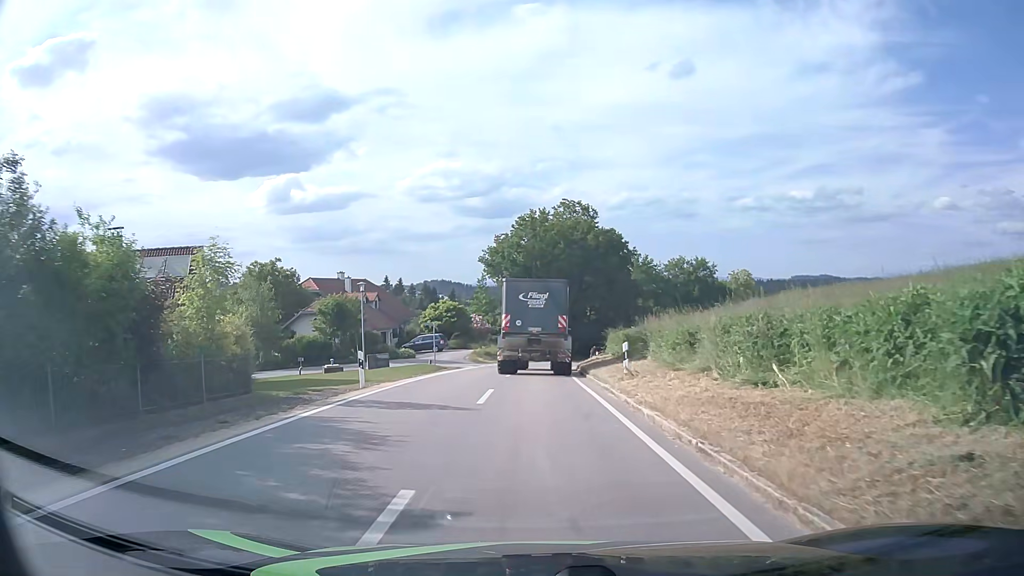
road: tertiary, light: Day
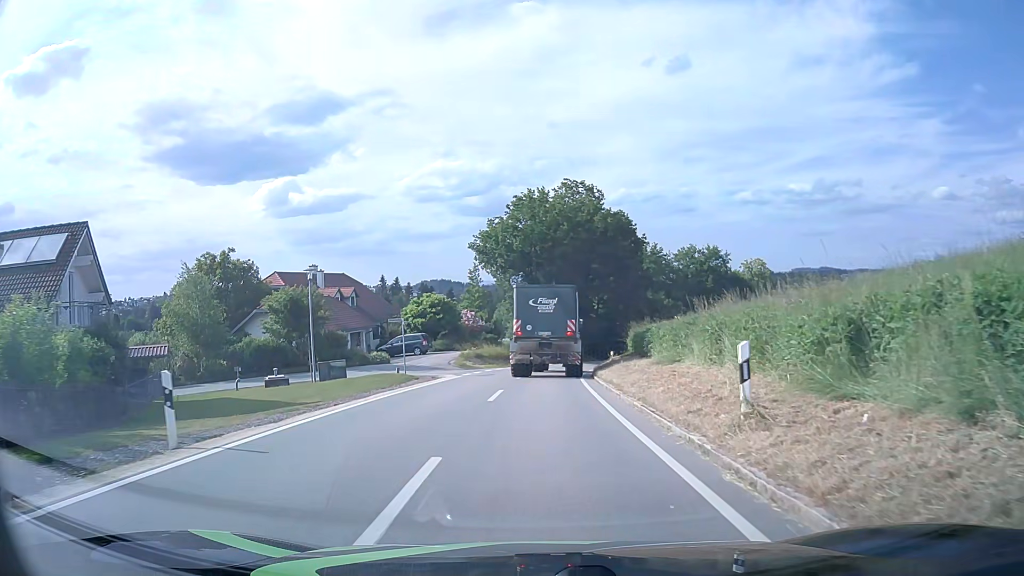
(-0.1, +10.1) m; 0°
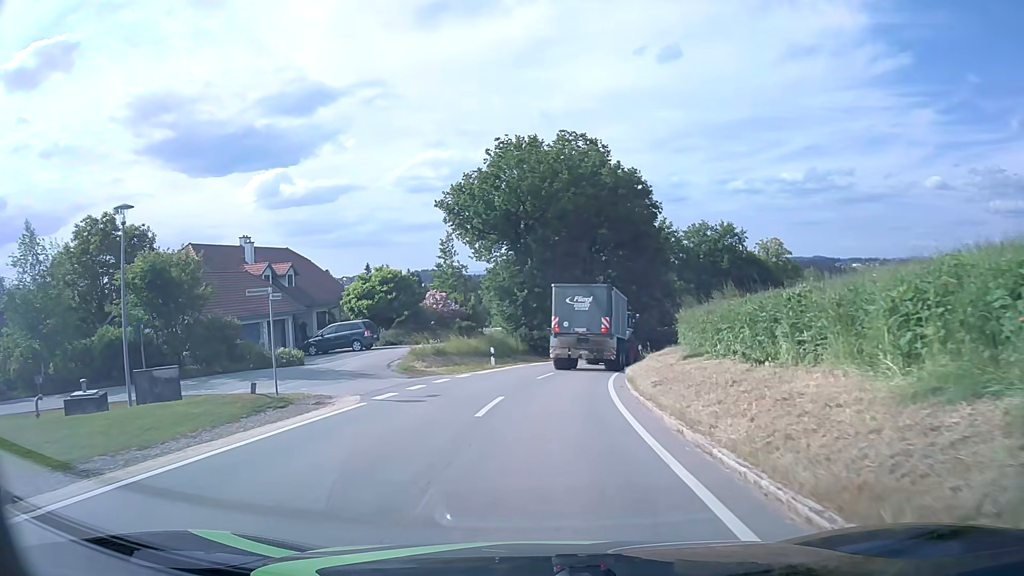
(0.0, +15.6) m; +1°
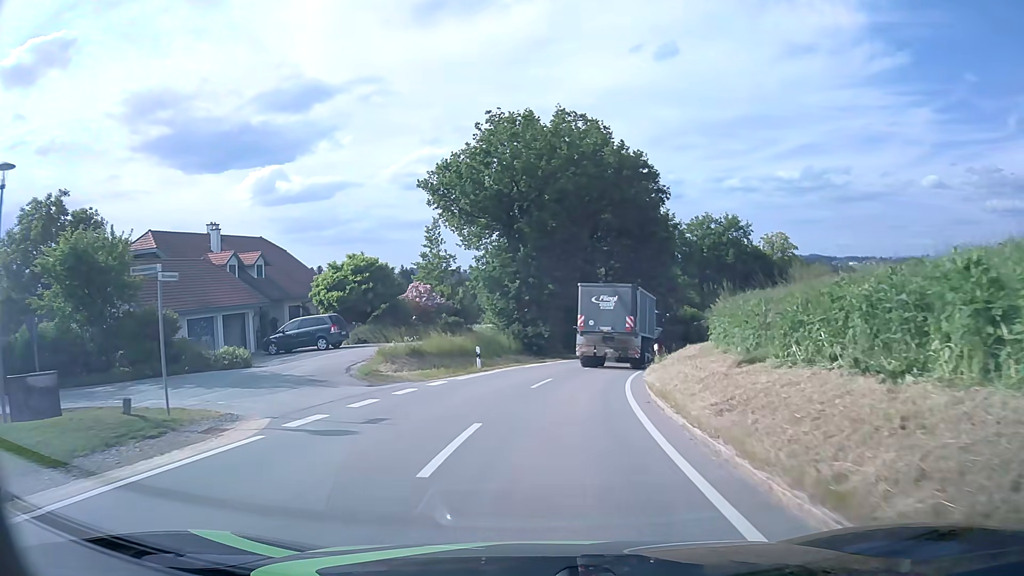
(0.0, +5.3) m; 0°
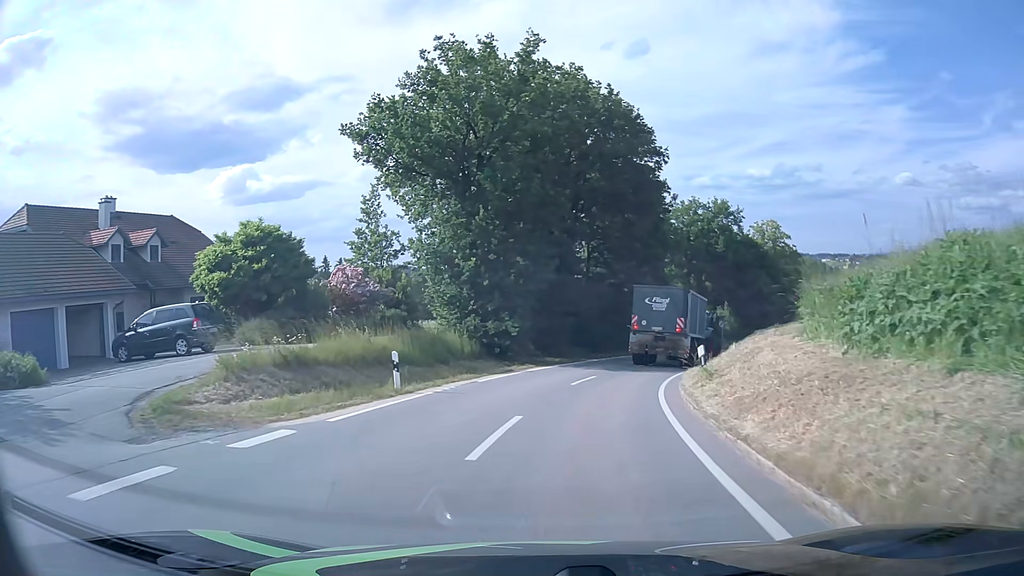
(+0.2, +10.9) m; +2°
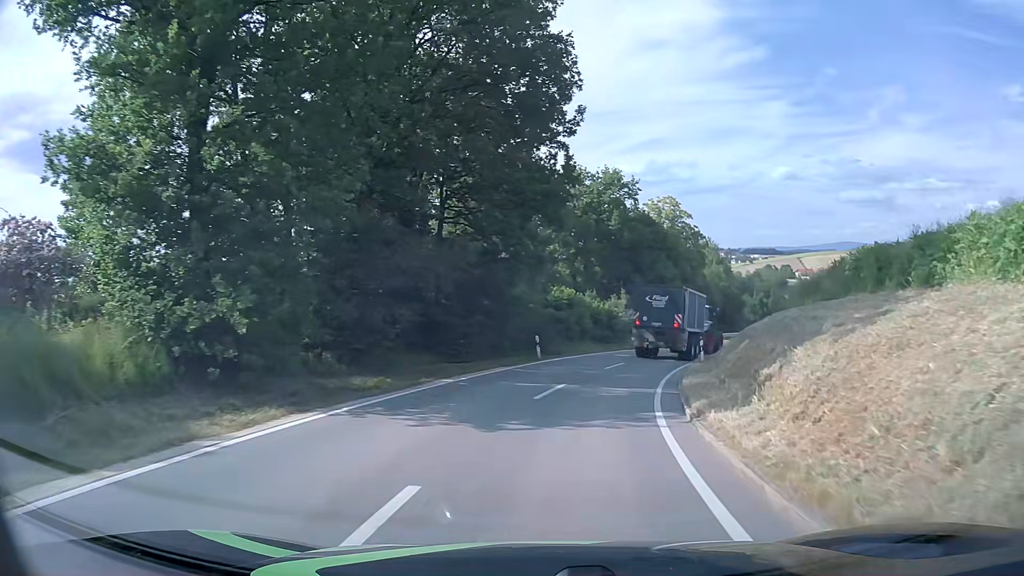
(+1.5, +16.9) m; +11°
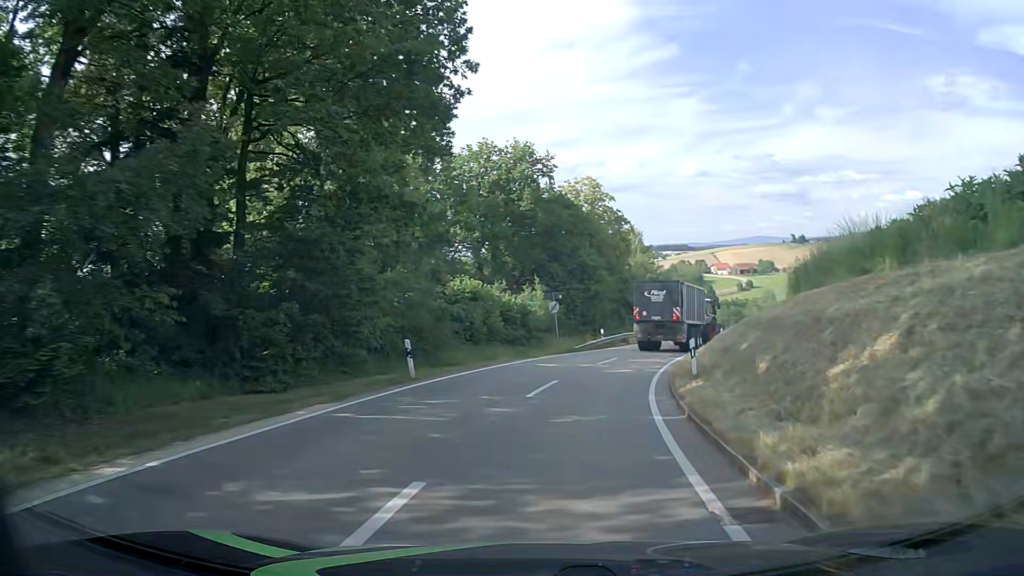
(+0.8, +11.9) m; +7°
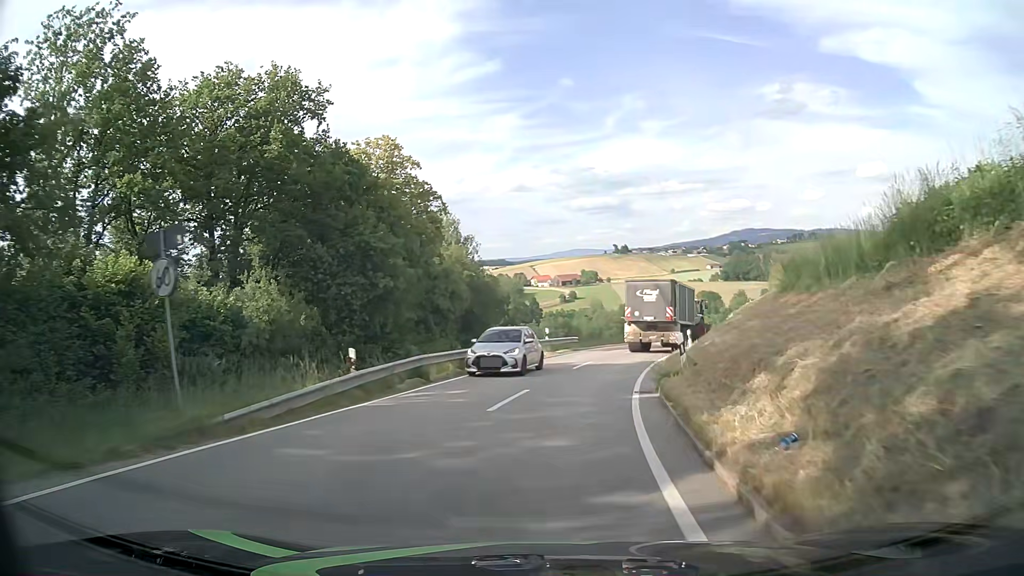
(+3.5, +24.9) m; +15°
(0, +10) (+2, +20) (+4, +30) (+7, +39) (+12, +48) (+18, +56) (+23, +64) (+29, +72) (+35, +80) (+41, +88) m
